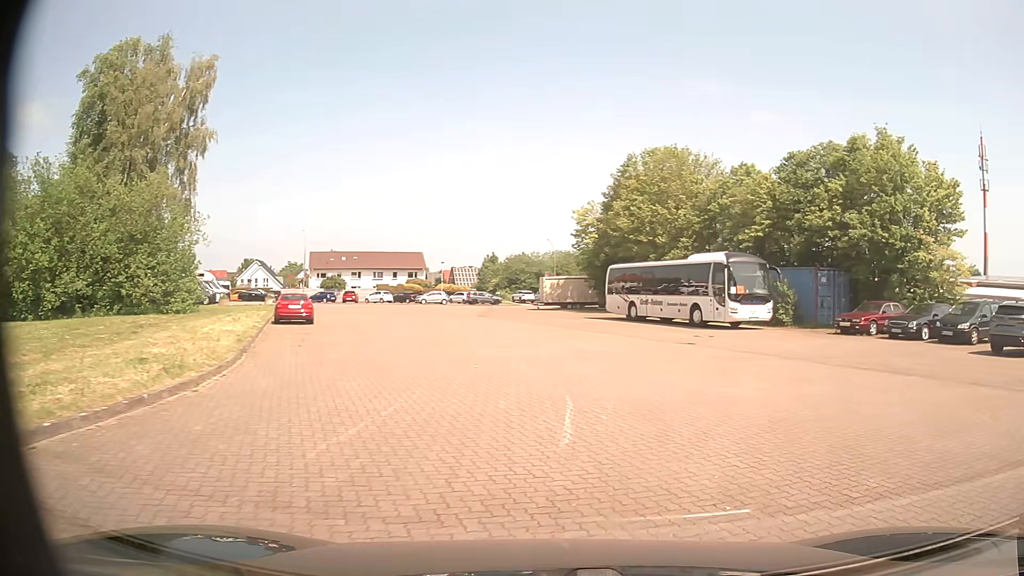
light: Day
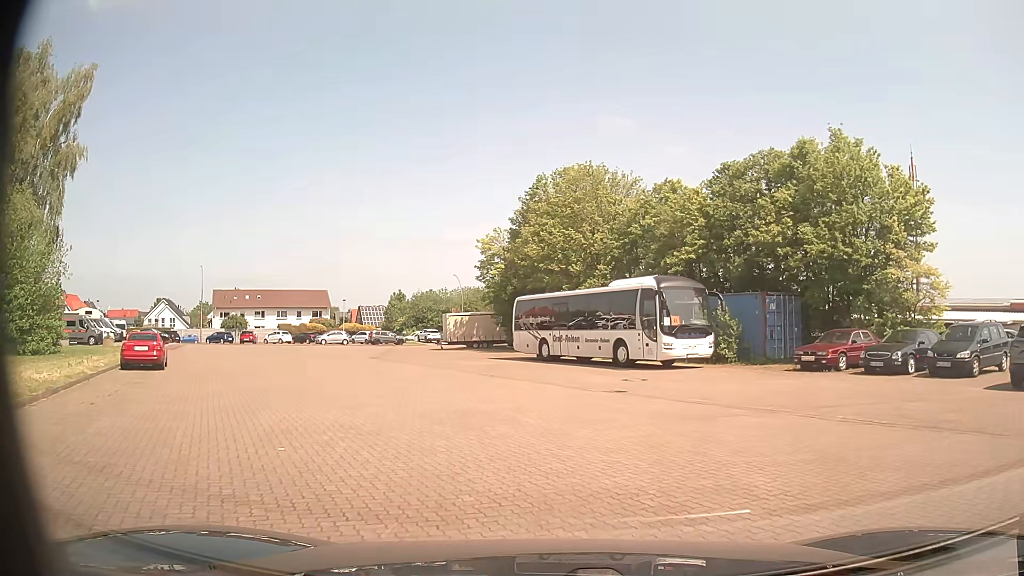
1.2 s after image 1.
(+0.3, +5.5) m; +6°
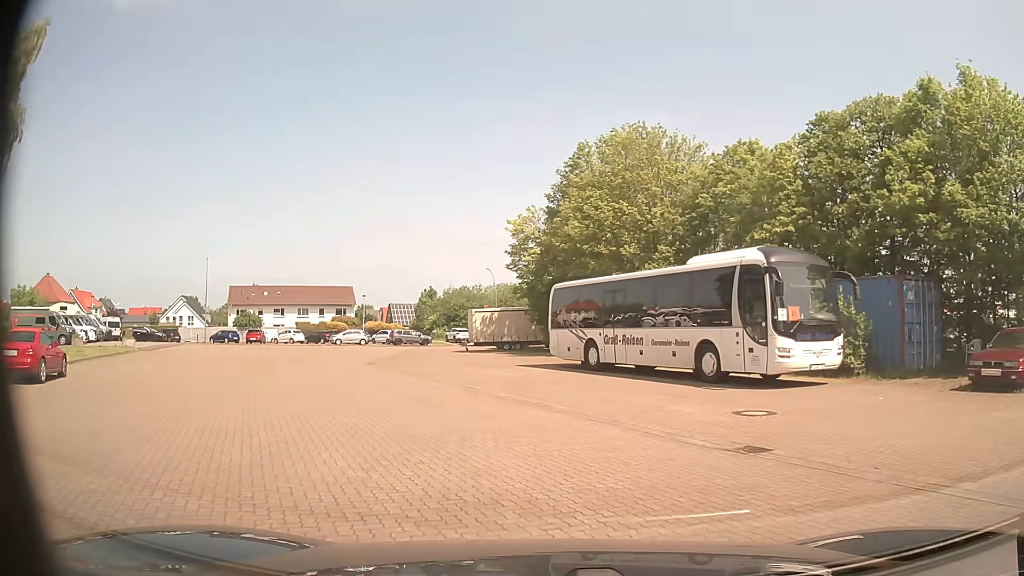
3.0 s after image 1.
(-0.3, +8.6) m; -5°
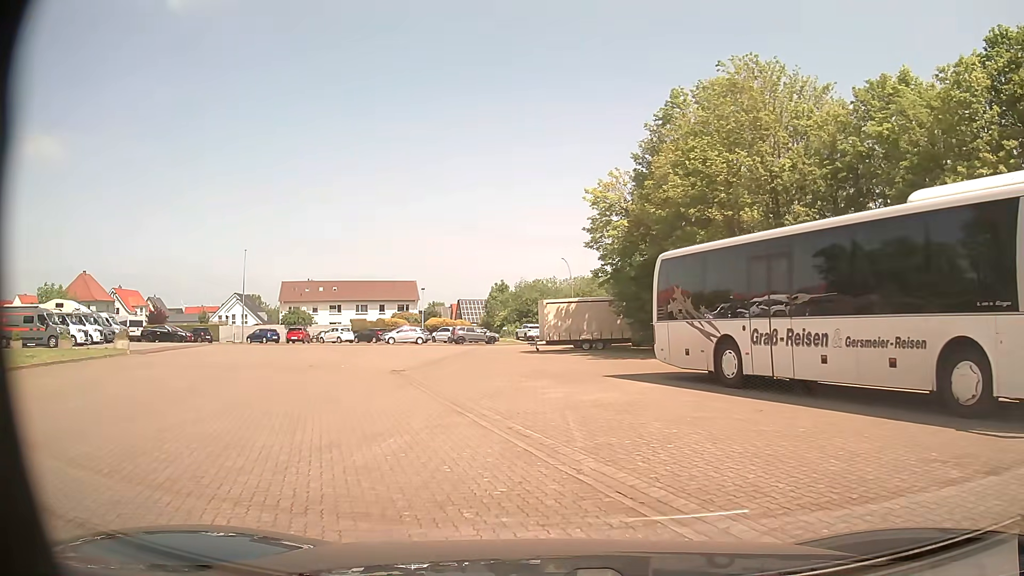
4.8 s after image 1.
(-0.4, +8.7) m; -6°
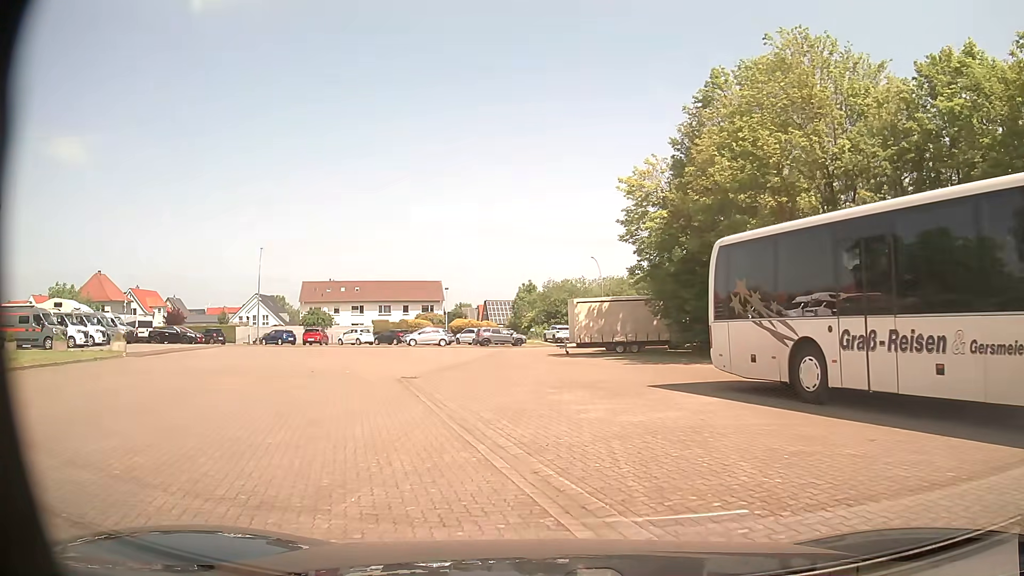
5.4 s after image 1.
(-0.1, +2.9) m; -2°
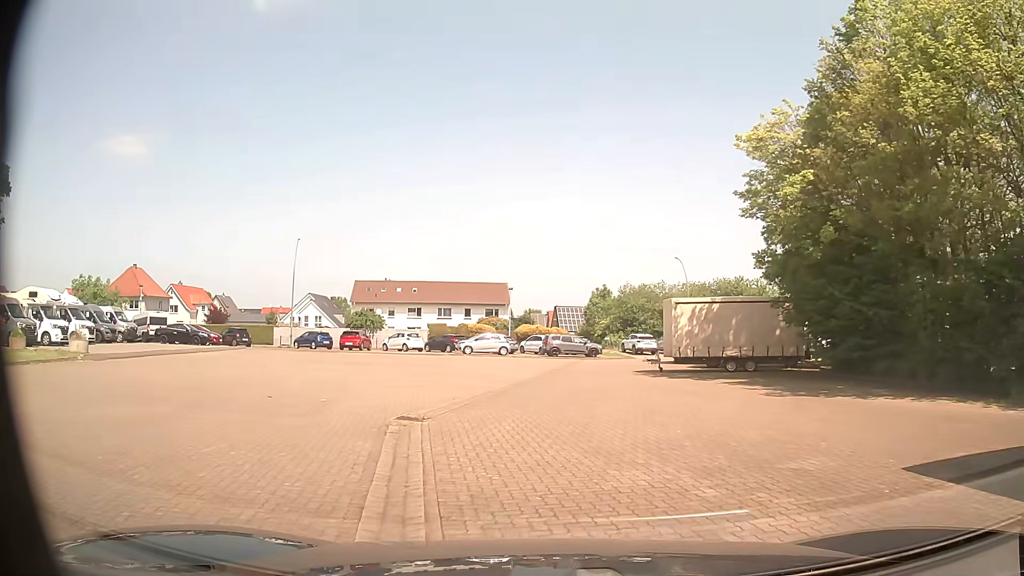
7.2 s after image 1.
(-0.6, +8.8) m; -7°
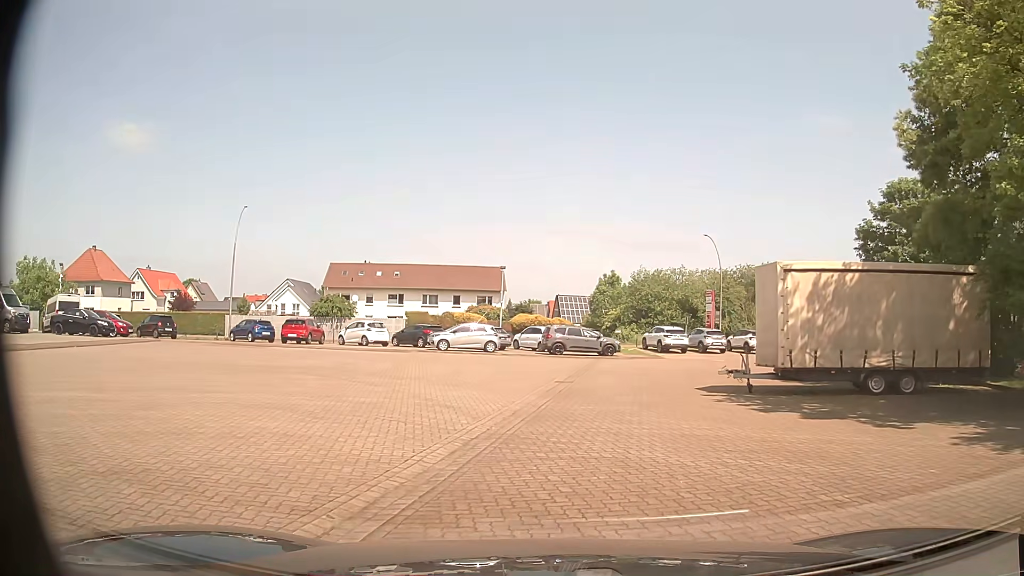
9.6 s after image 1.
(+0.1, +12.2) m; +2°
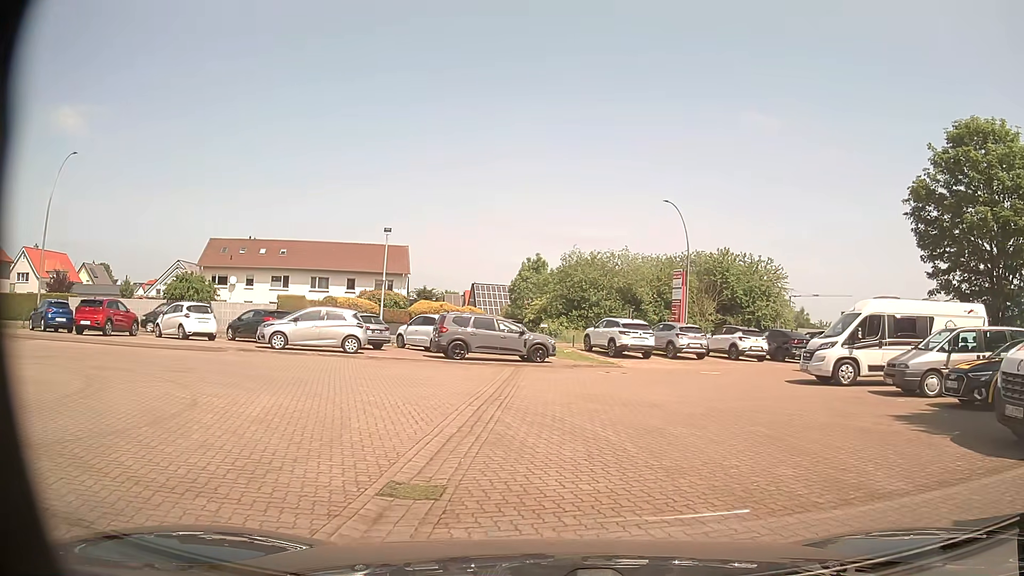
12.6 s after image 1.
(+0.5, +13.8) m; +6°
